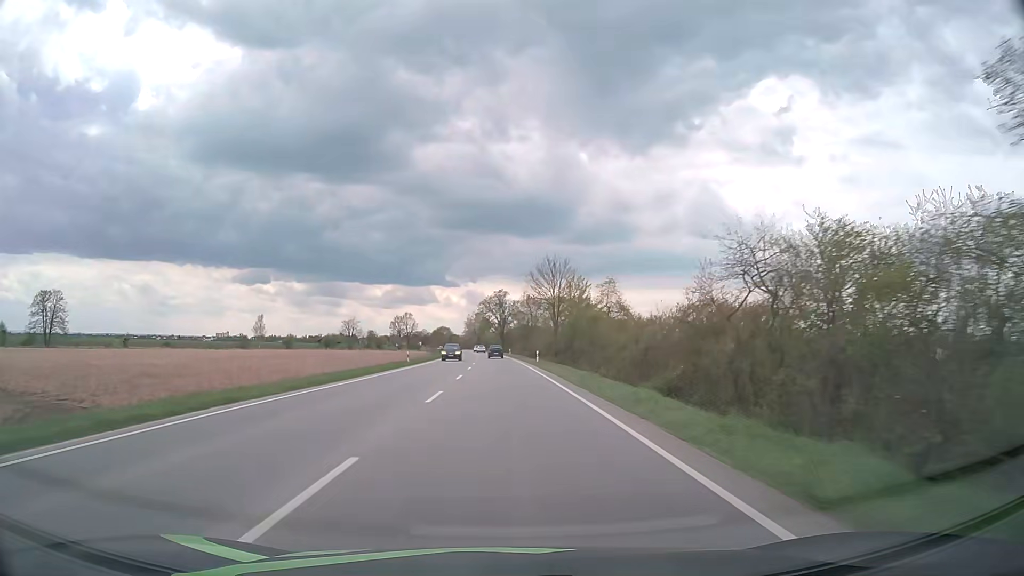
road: primary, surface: asphalt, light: Day
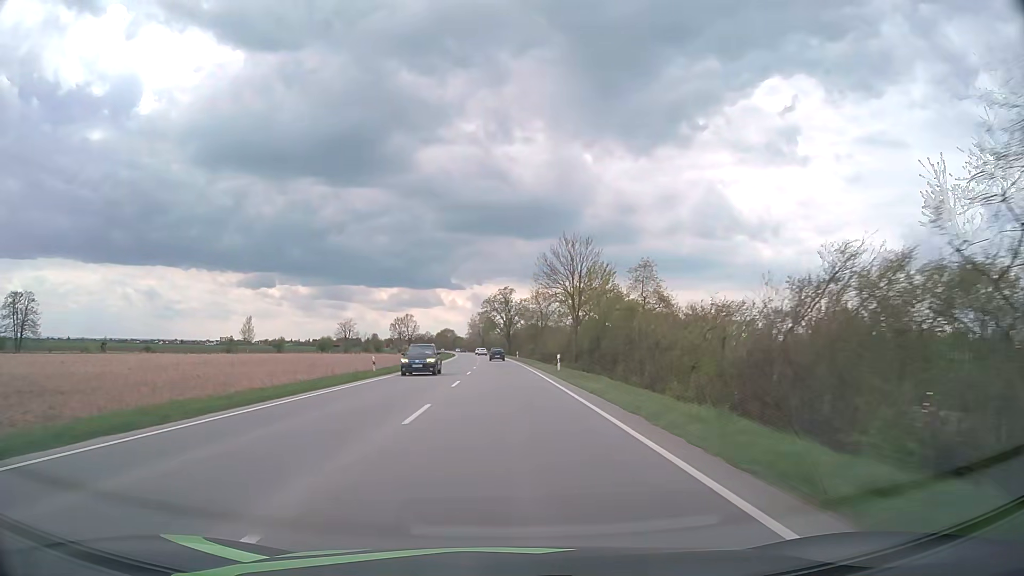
(-0.1, +15.4) m; 0°
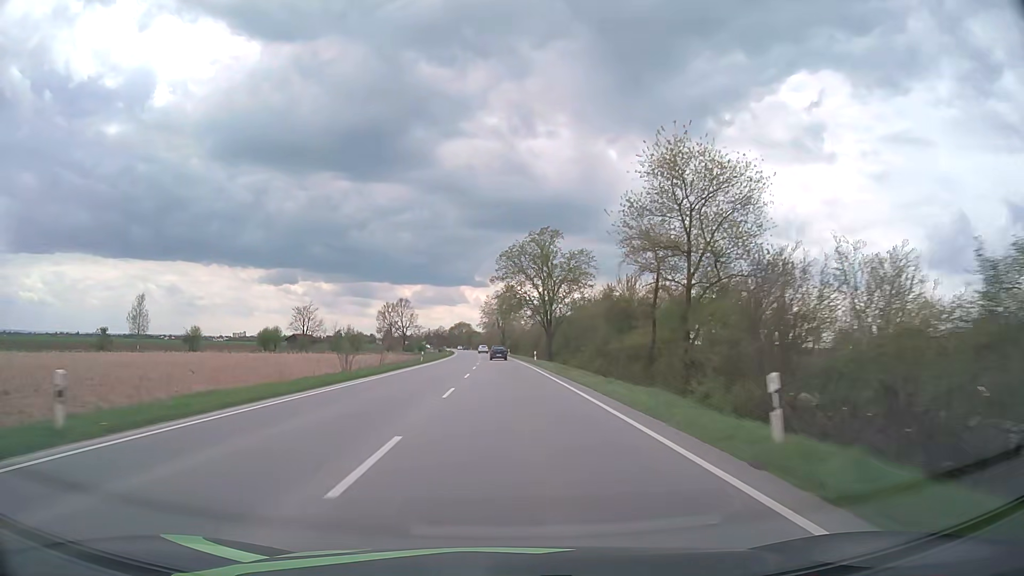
(-1.6, +77.9) m; -2°
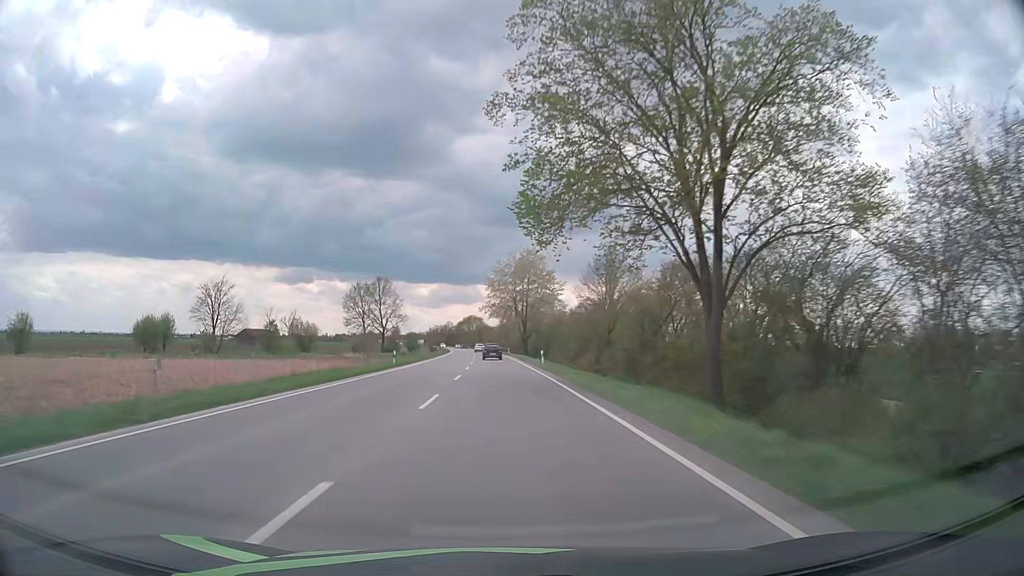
(-0.9, +62.9) m; -2°
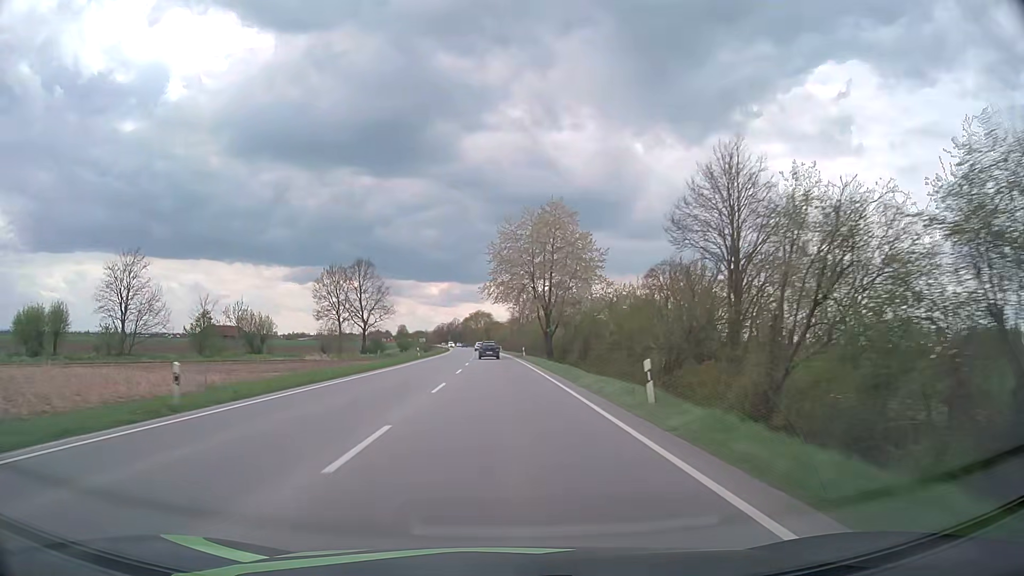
(-0.3, +31.2) m; -1°
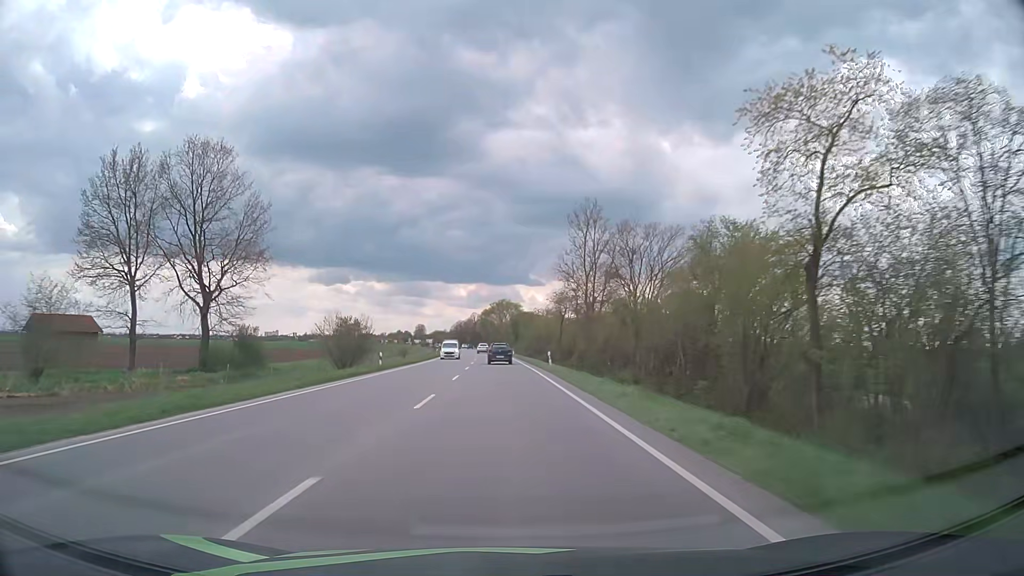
(-1.6, +75.3) m; -2°
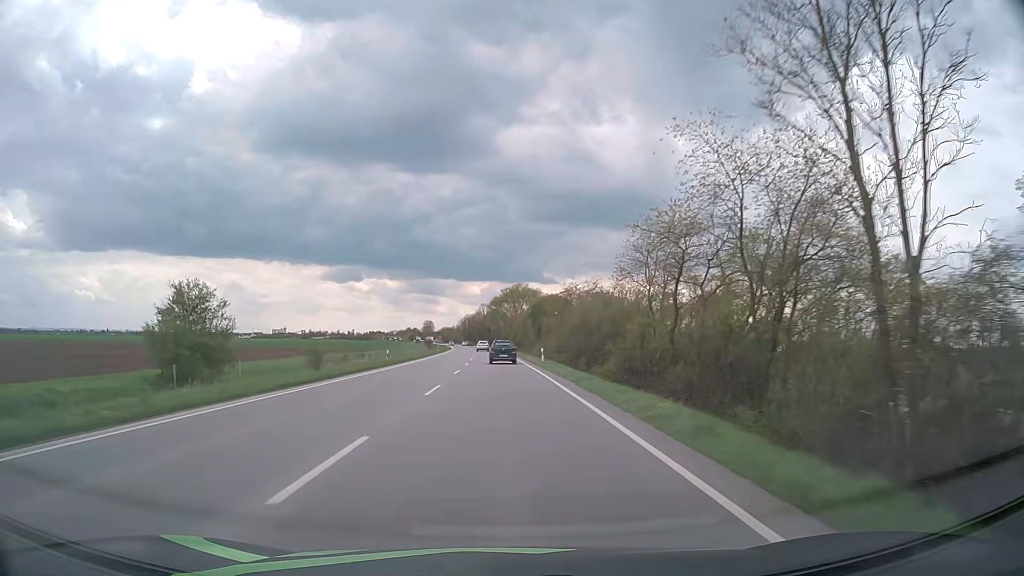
(-0.4, +44.6) m; -1°
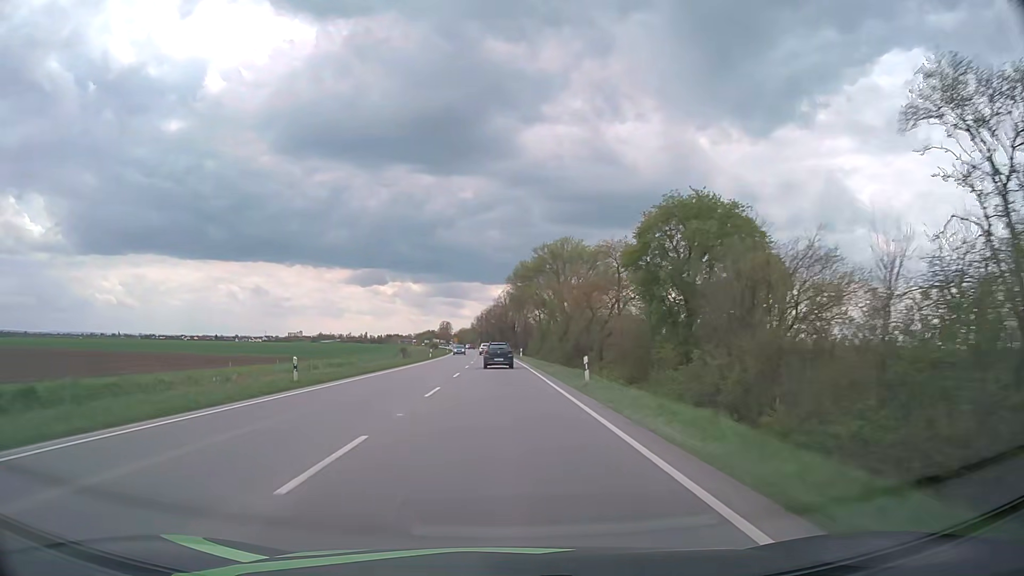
(-1.4, +70.8) m; -2°
(0, +10) (0, +20) (0, +30) (-1, +40) (-1, +50) (-1, +60) (-1, +70) (-2, +80) (-2, +90) (-3, +100) m
